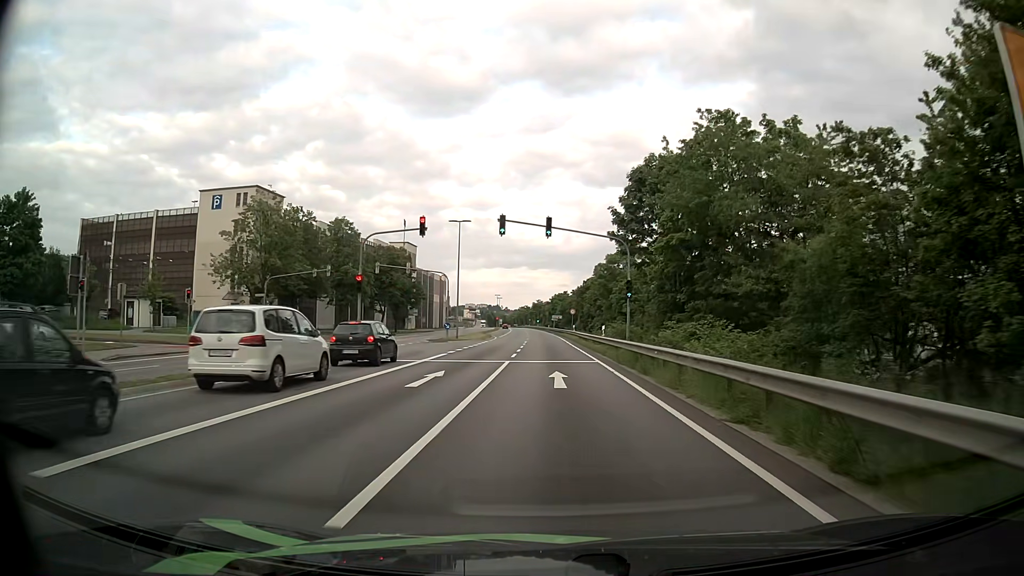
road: primary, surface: asphalt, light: Day
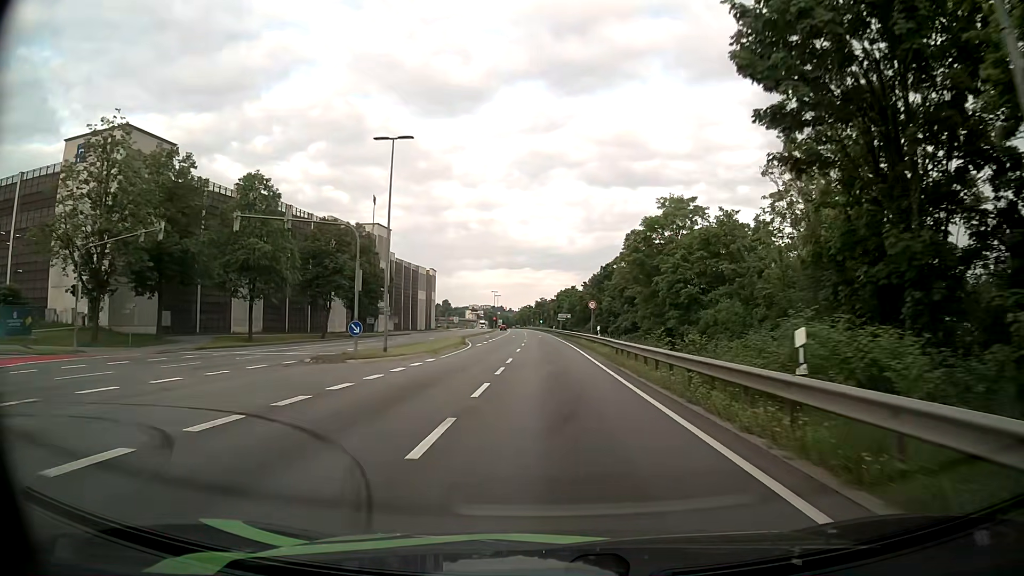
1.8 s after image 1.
(+0.1, +27.0) m; 0°
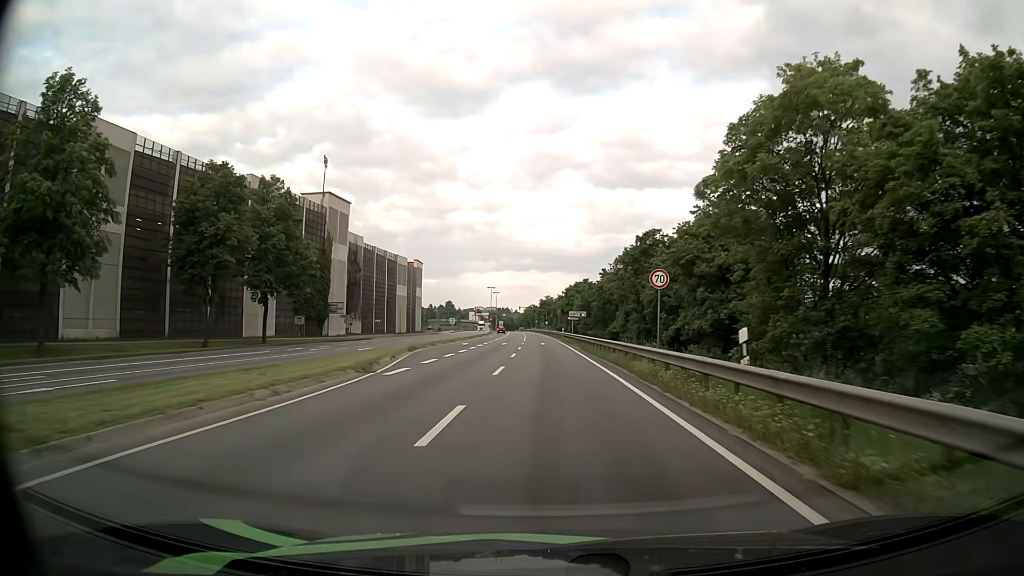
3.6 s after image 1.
(-0.2, +27.6) m; -1°
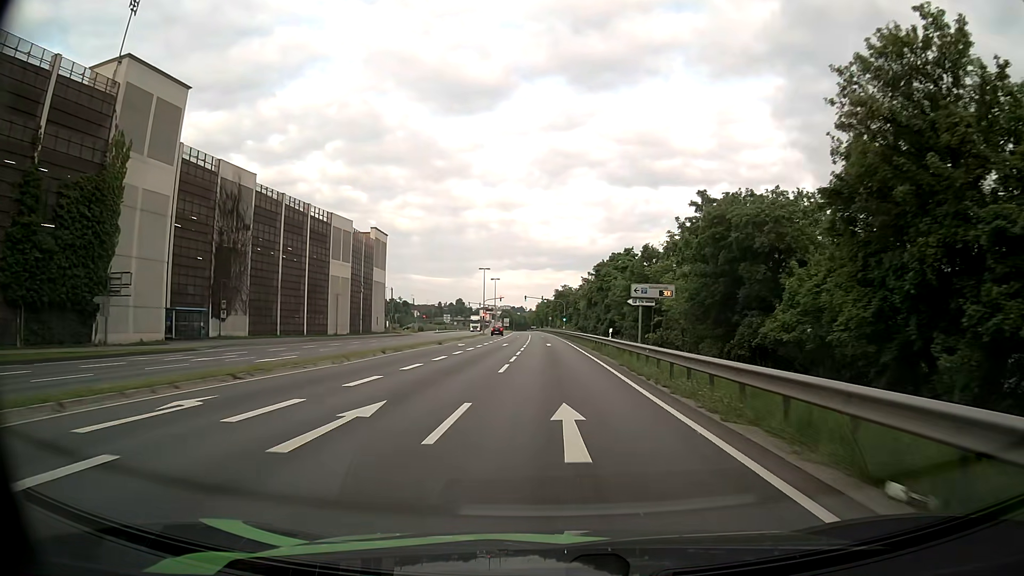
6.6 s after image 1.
(-0.6, +46.4) m; -1°
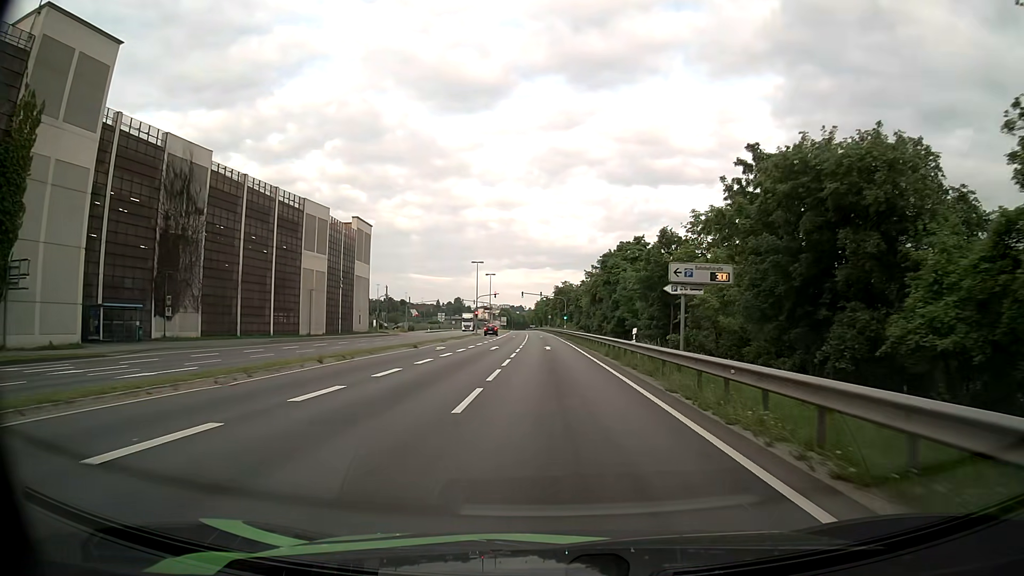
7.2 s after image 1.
(0.0, +9.3) m; 0°
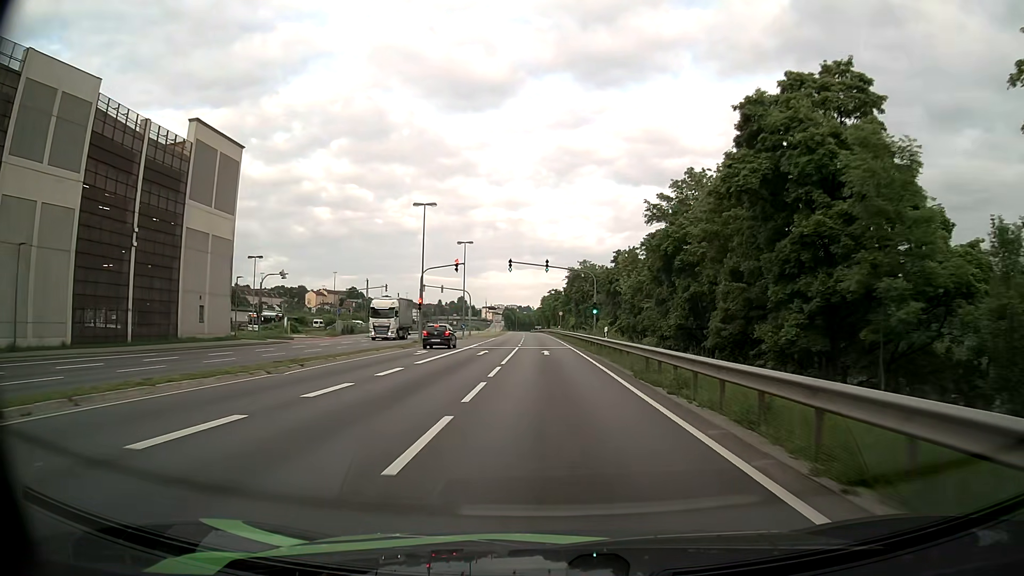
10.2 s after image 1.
(-0.6, +46.4) m; -1°
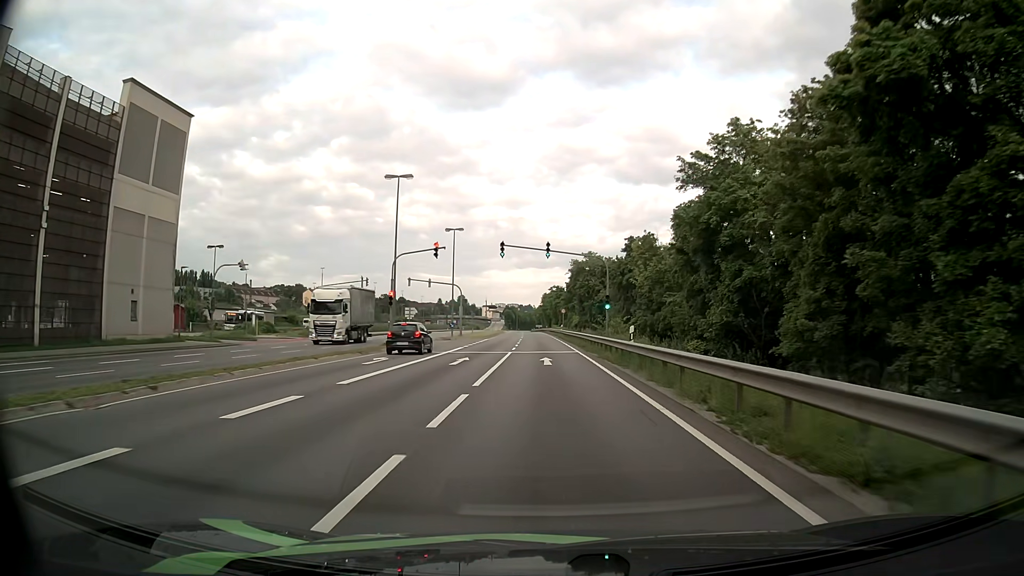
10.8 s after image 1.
(0.0, +9.3) m; 0°
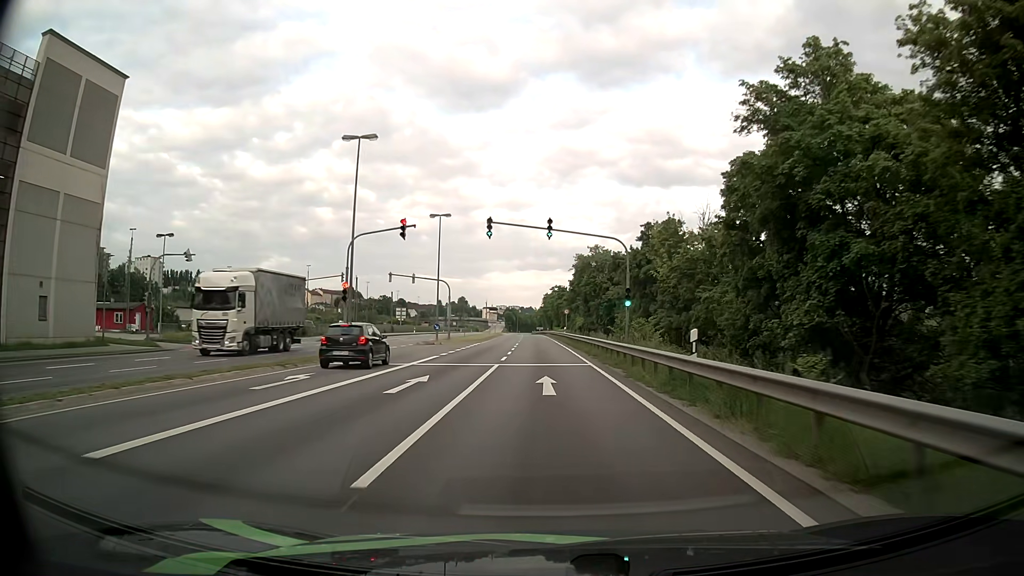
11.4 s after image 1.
(0.0, +9.2) m; -1°
(0, +10) (0, +20) (0, +30) (0, +40) (0, +50) (-1, +60) (-1, +70) (-1, +80) (-2, +90) (-2, +100) m
